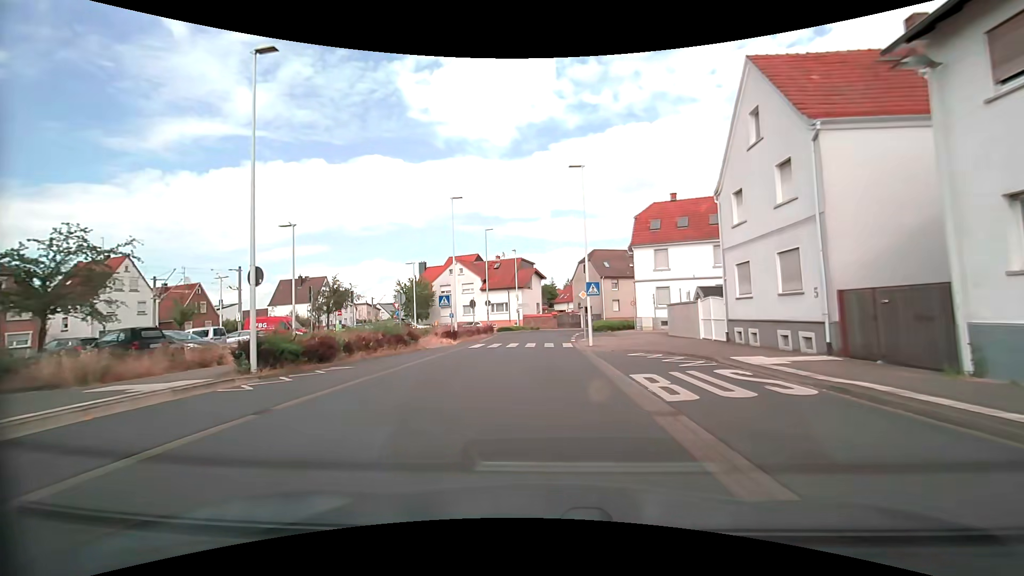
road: tertiary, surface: asphalt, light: Day
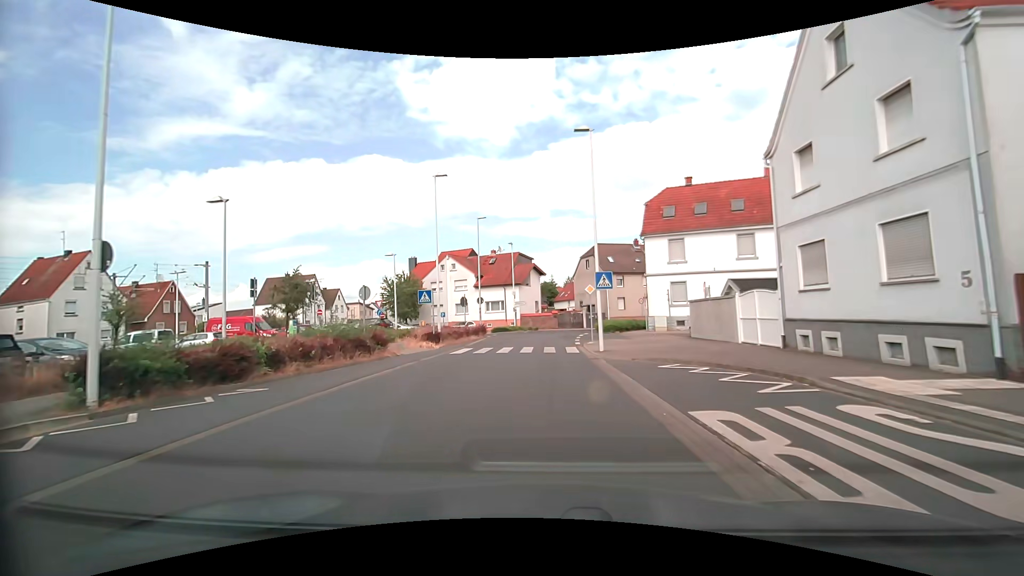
(0.0, +5.1) m; +1°
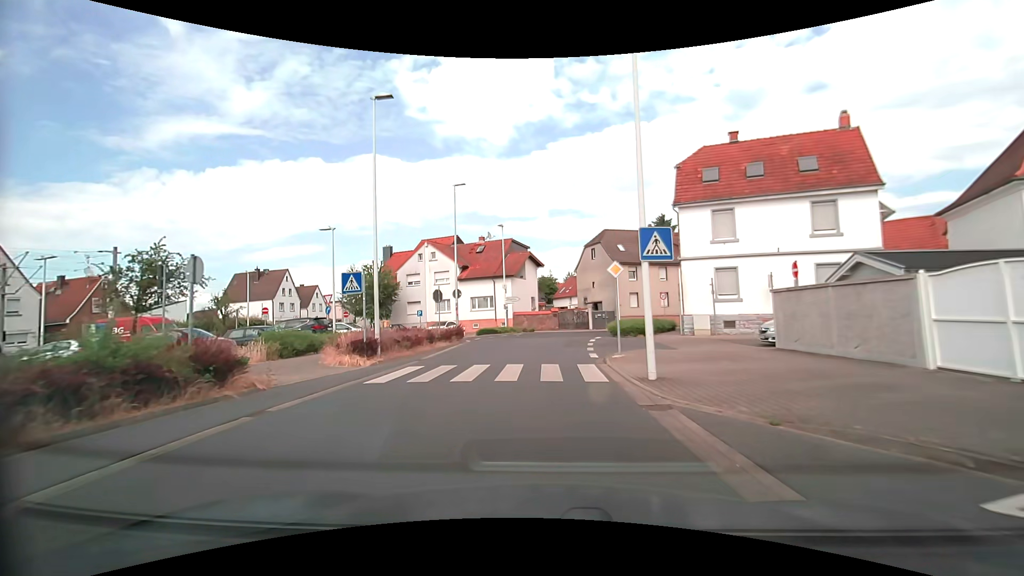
(0.0, +10.1) m; 0°
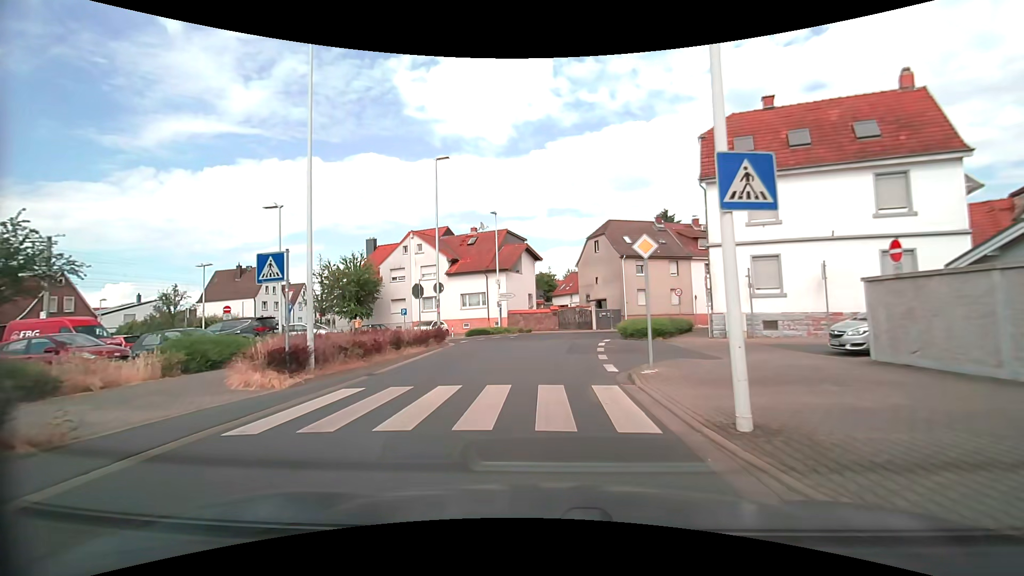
(0.0, +5.0) m; 0°
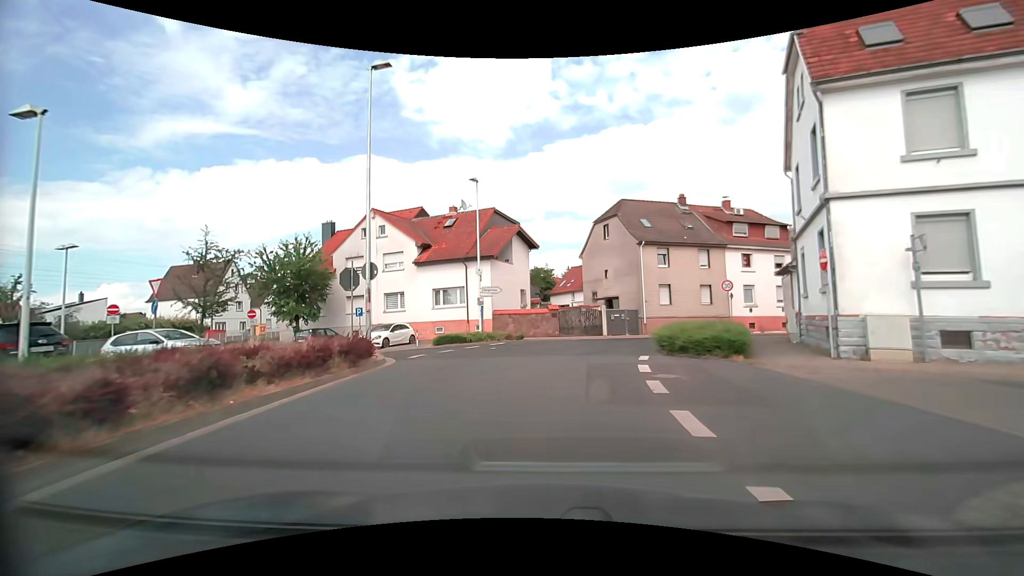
(0.0, +9.9) m; +1°
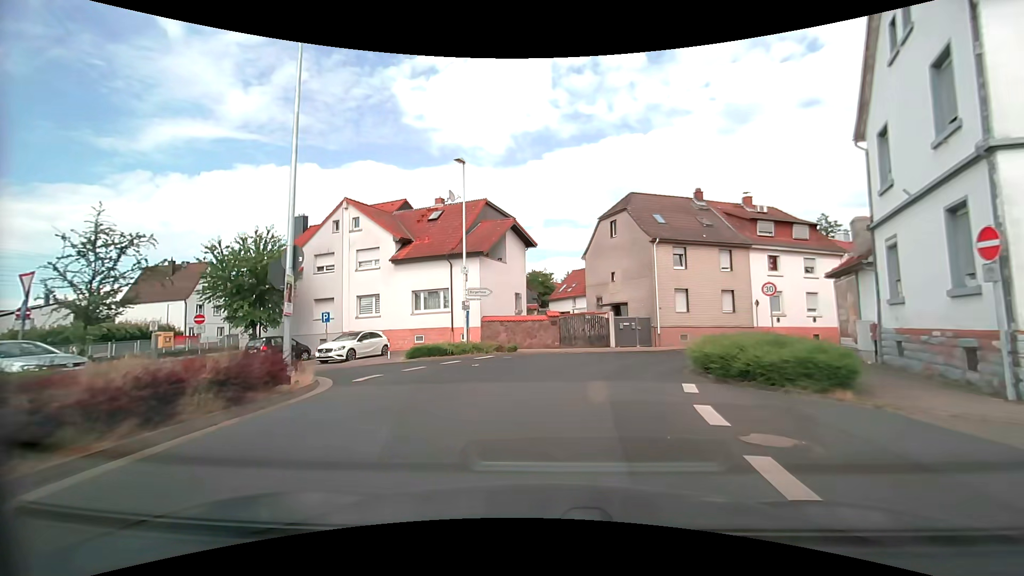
(0.0, +4.9) m; -1°
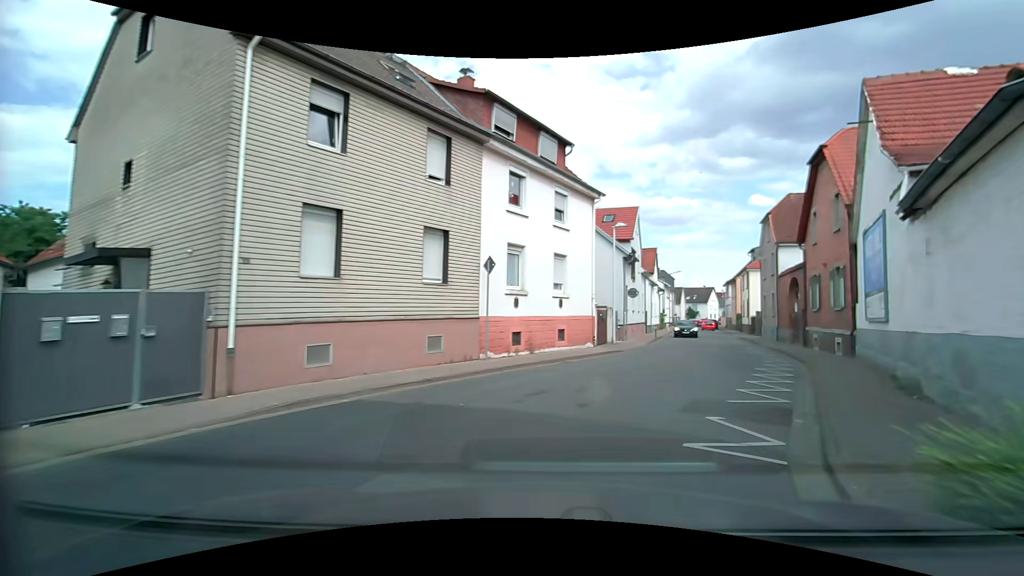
(+5.0, +21.5) m; +37°
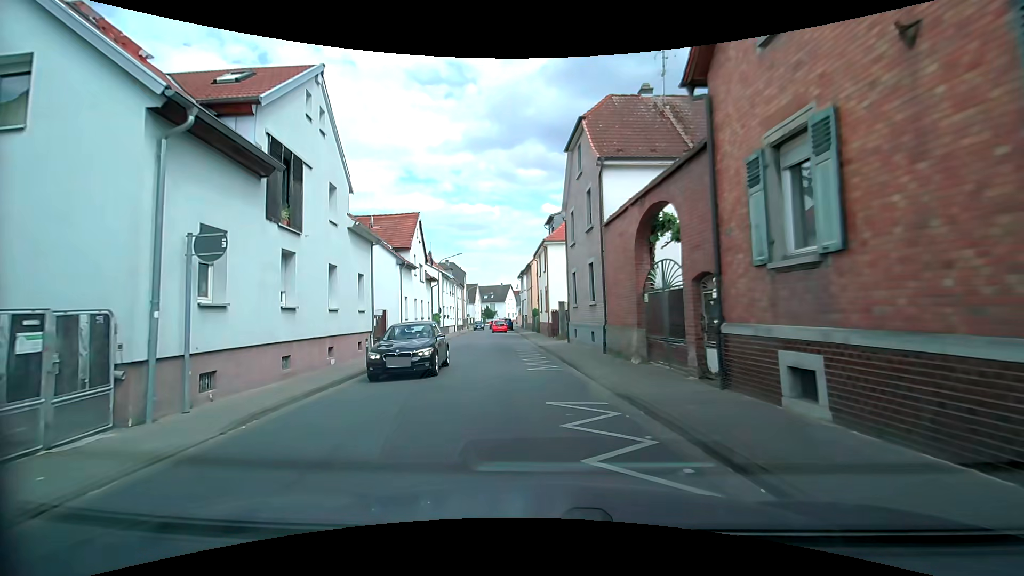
(+7.2, +20.0) m; +22°
